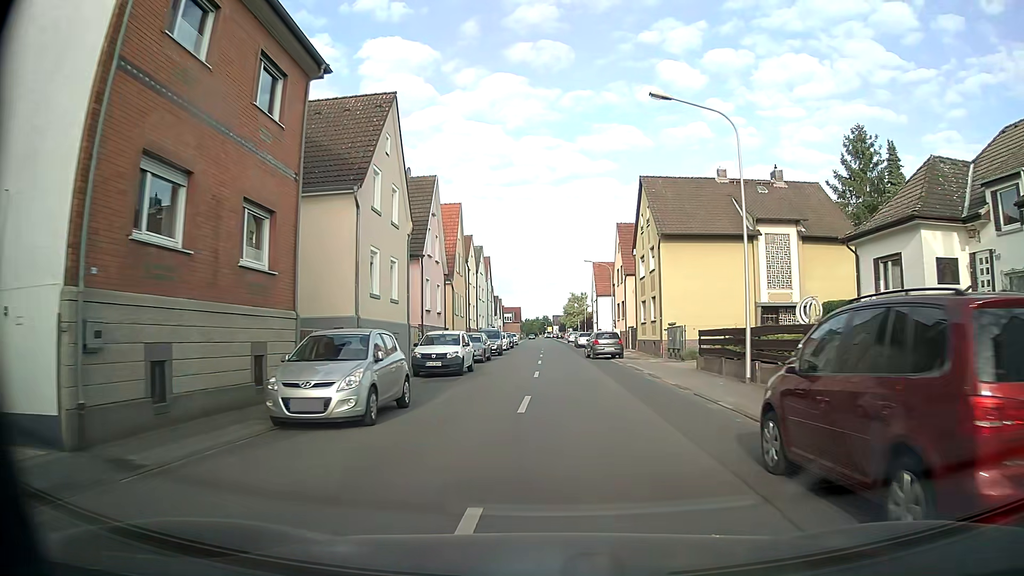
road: tertiary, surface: asphalt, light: Day
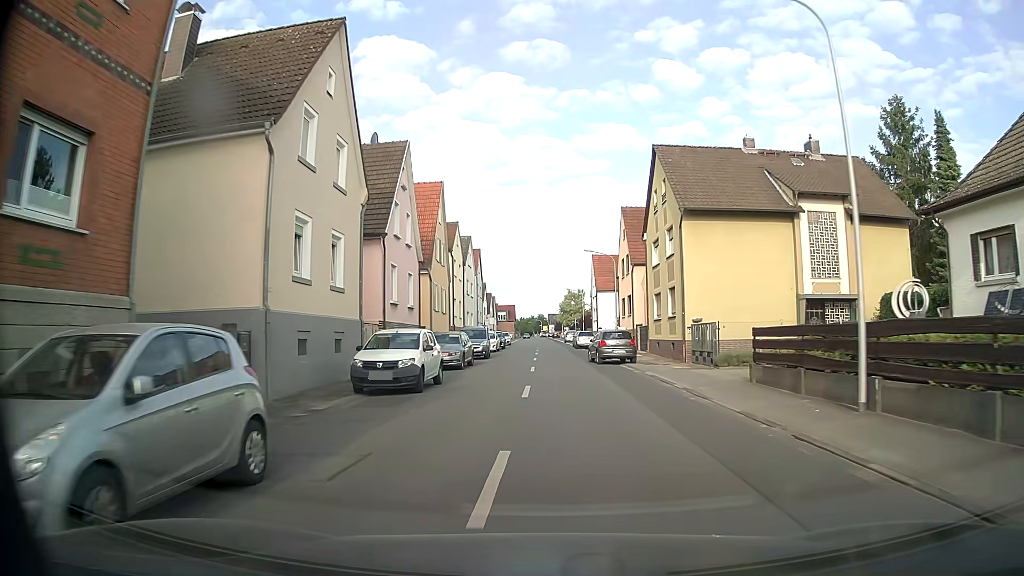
(0.0, +6.8) m; 0°
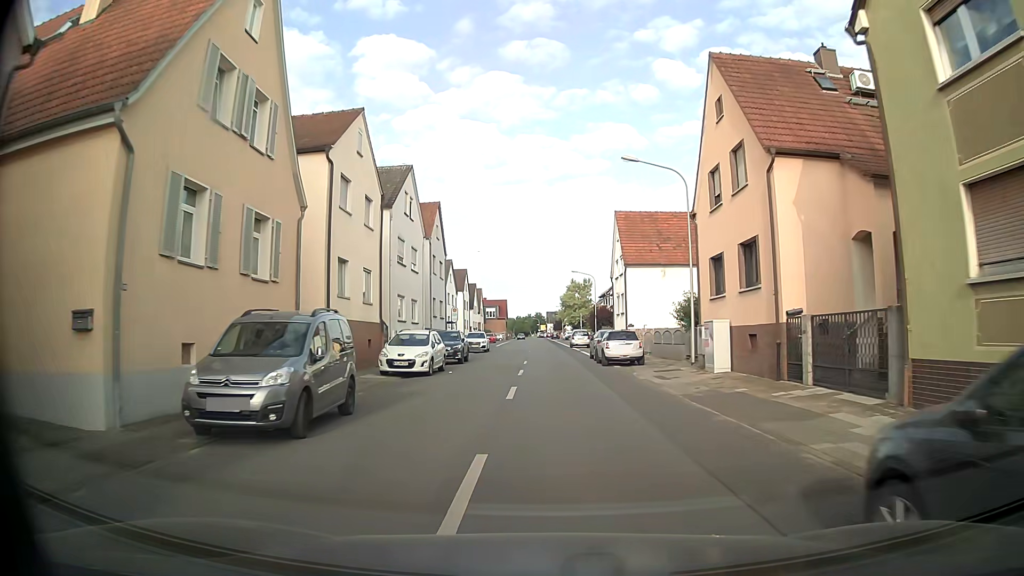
(+0.1, +28.0) m; -1°
